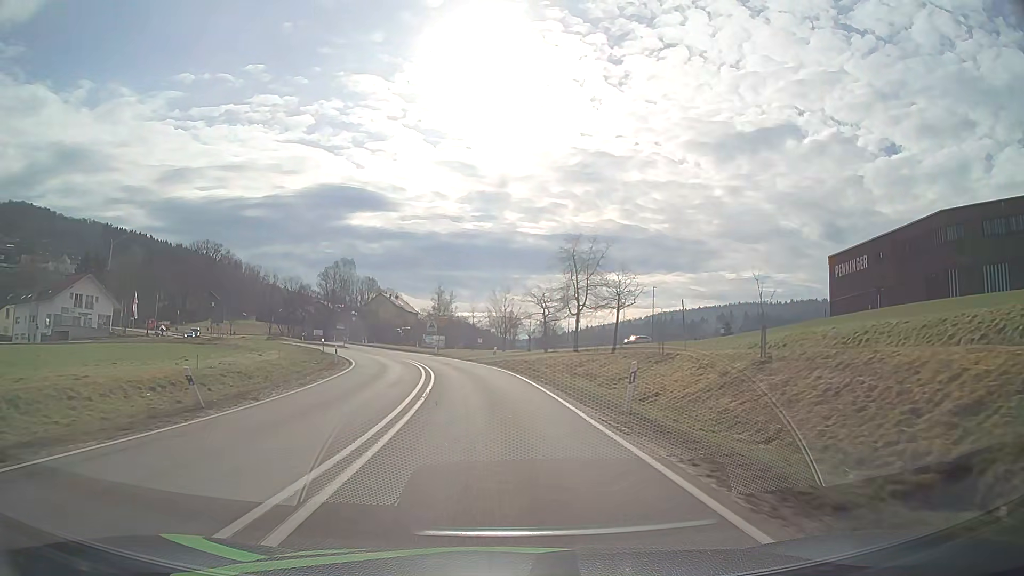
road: secondary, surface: asphalt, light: Day
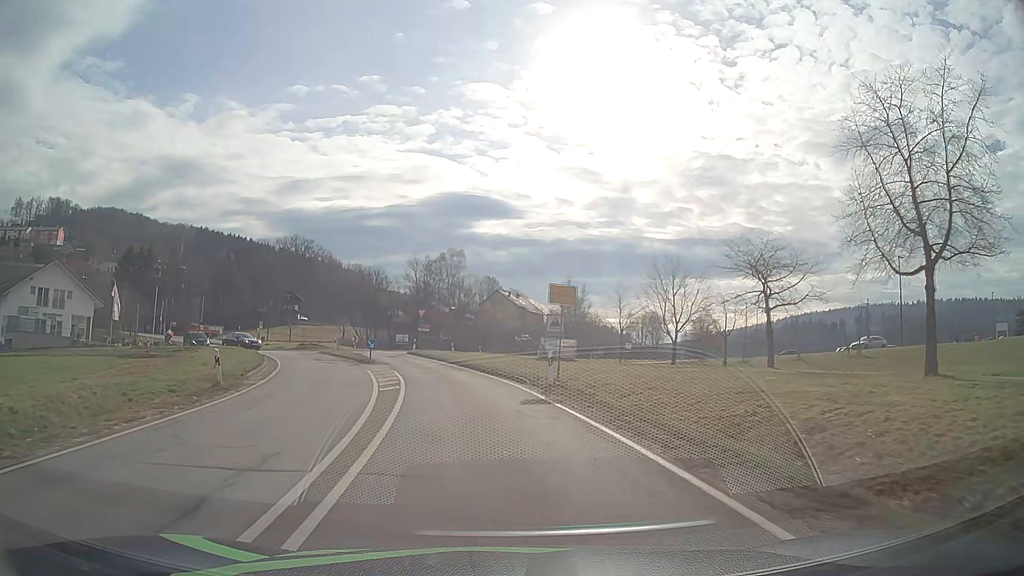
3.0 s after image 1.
(-3.1, +37.2) m; -11°
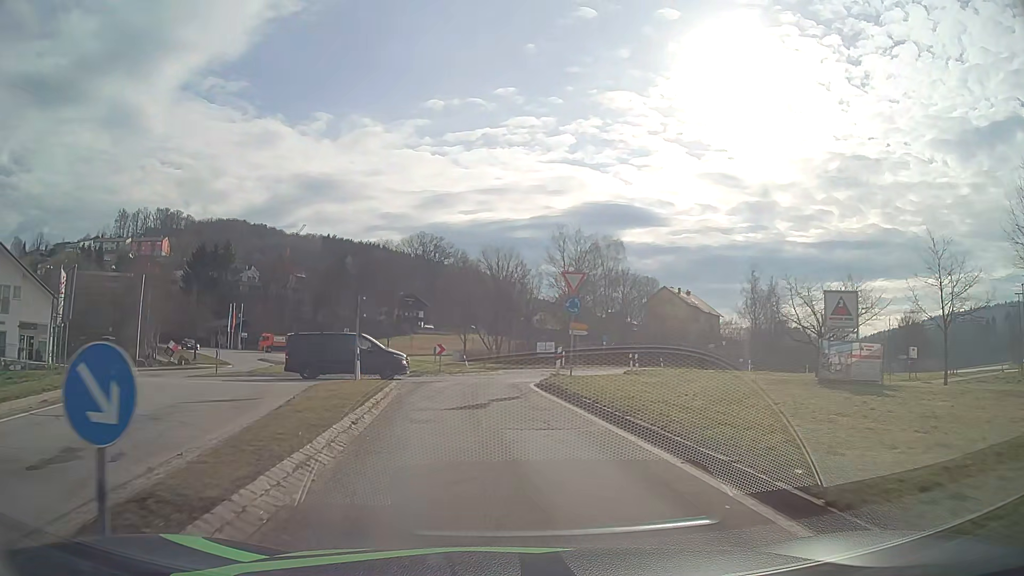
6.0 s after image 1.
(-3.7, +32.6) m; -13°
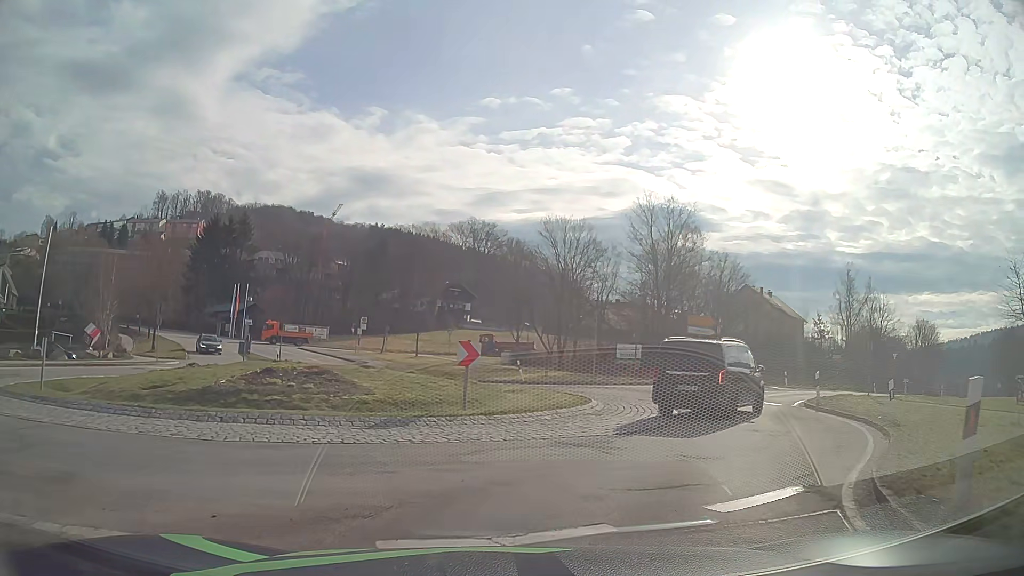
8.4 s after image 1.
(-1.3, +18.7) m; -5°
